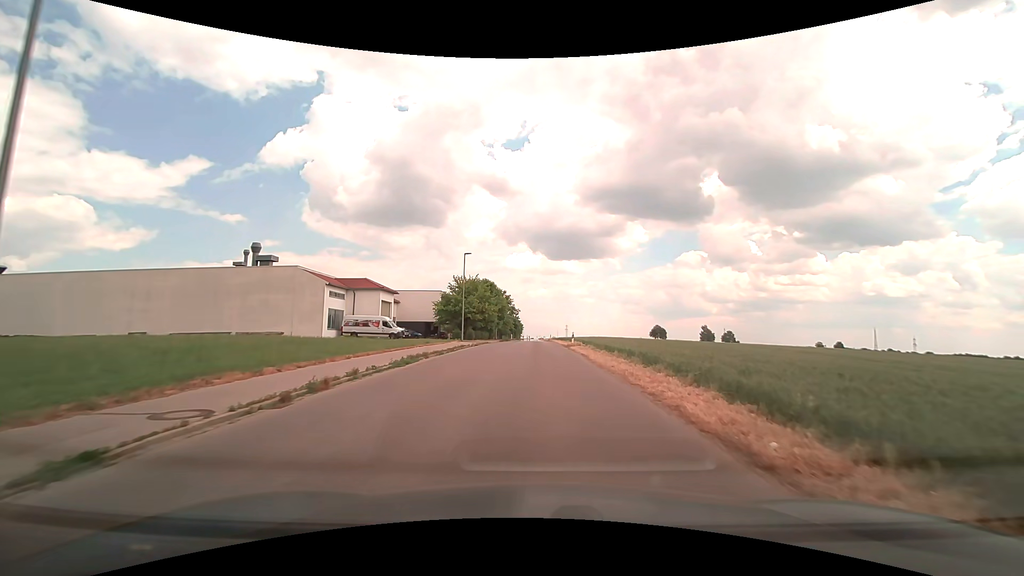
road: unclassified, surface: asphalt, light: Day
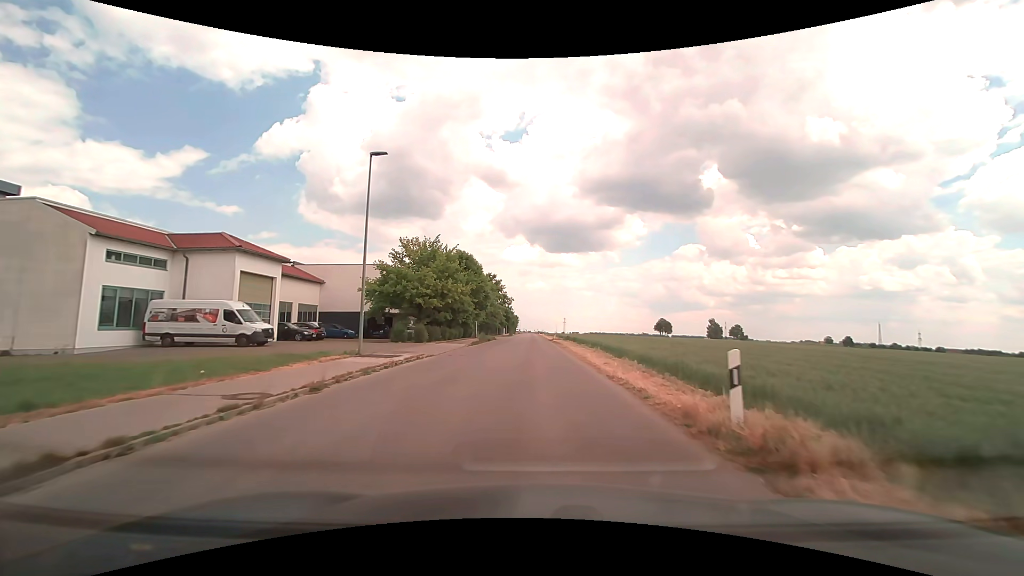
(0.0, +28.2) m; 0°
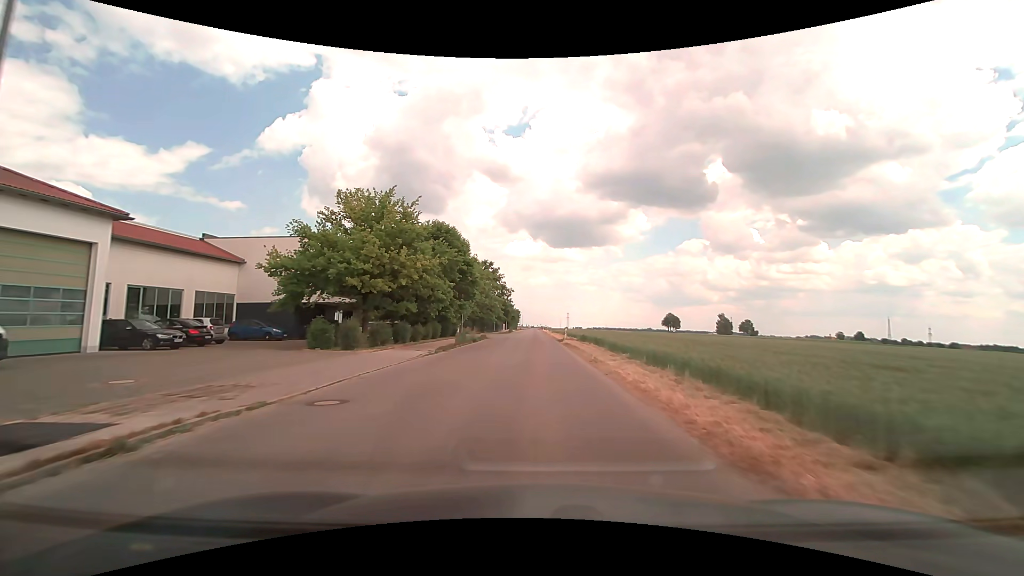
(0.0, +15.1) m; 0°
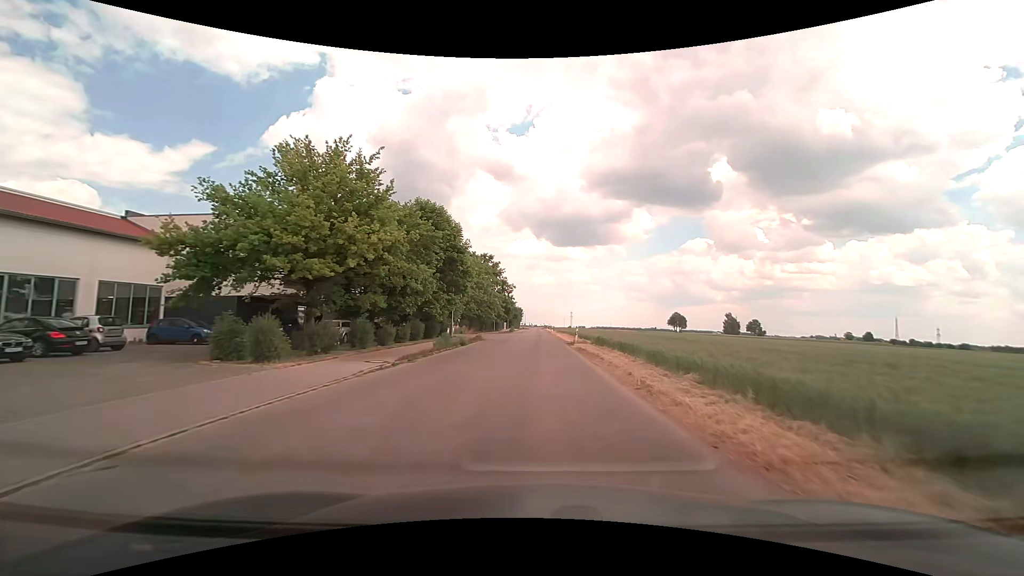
(0.0, +7.8) m; -1°
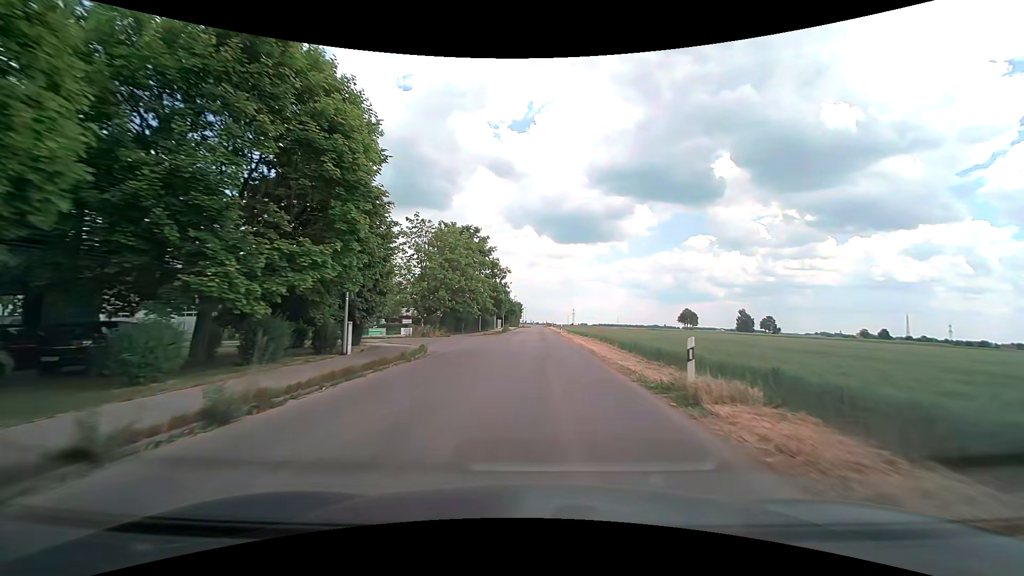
(0.0, +24.1) m; 0°
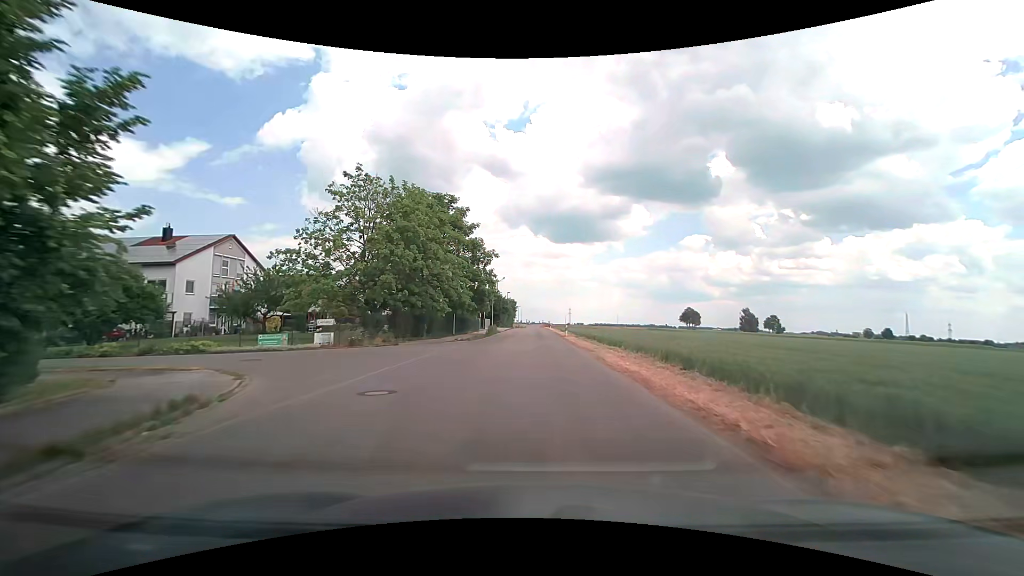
(+0.1, +16.3) m; +1°
